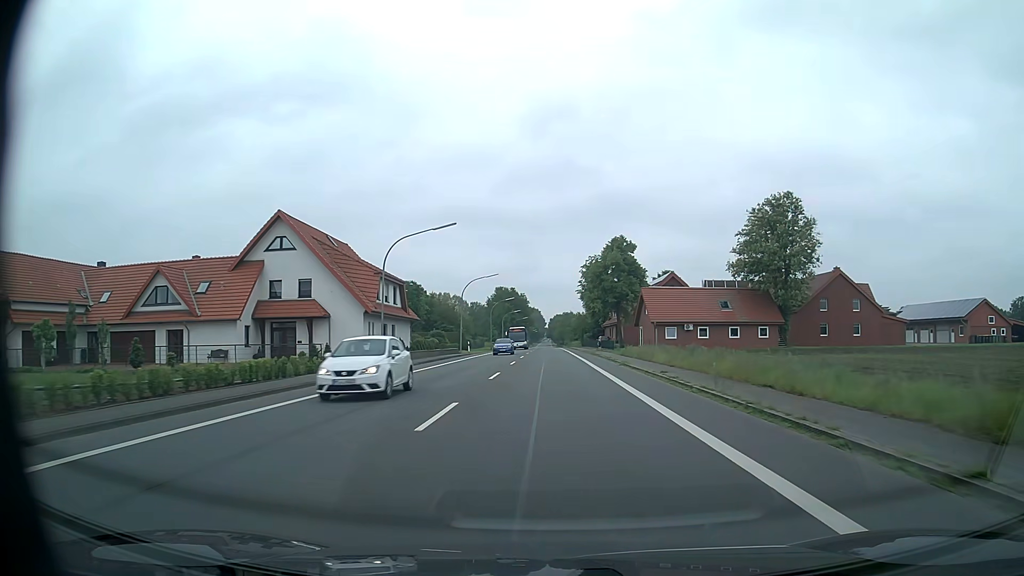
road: primary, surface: asphalt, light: Day
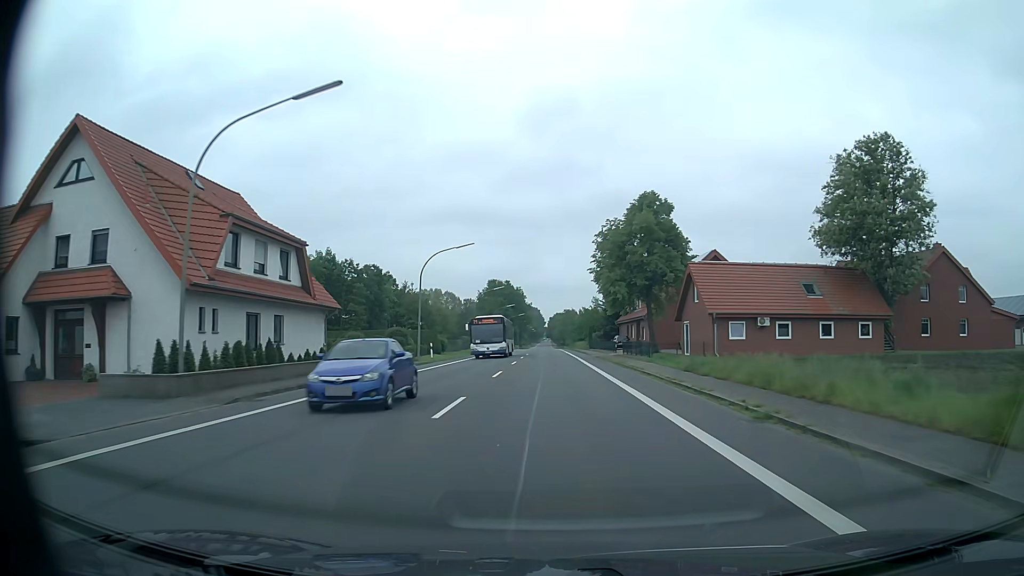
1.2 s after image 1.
(0.0, +22.5) m; 0°
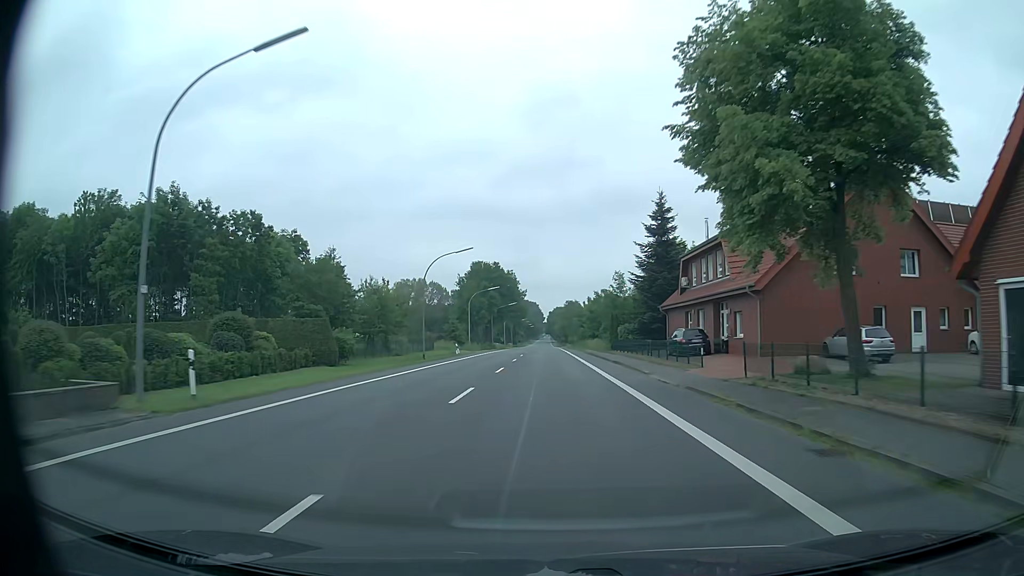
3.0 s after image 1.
(+0.1, +33.8) m; 0°
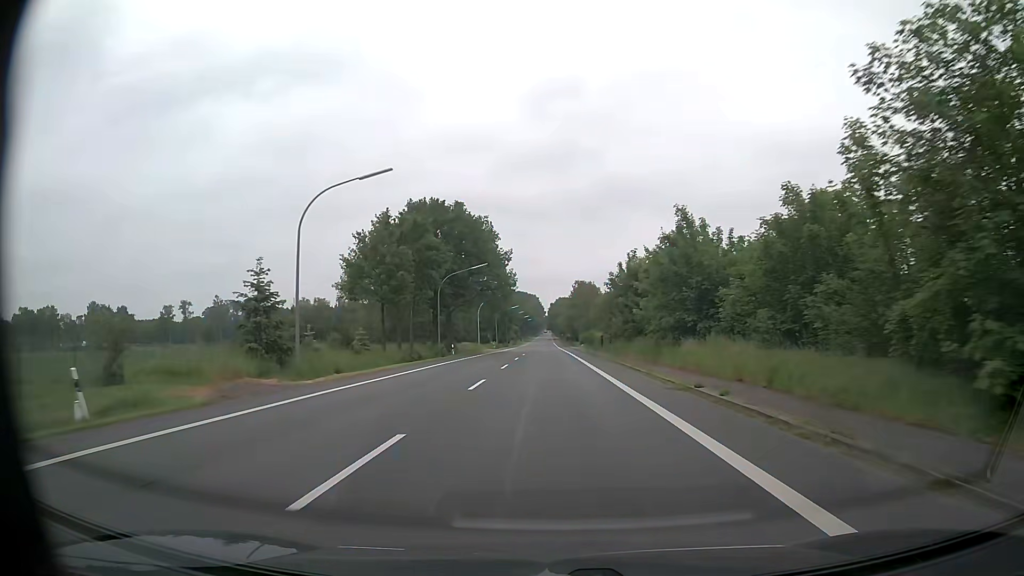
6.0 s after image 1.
(-0.1, +56.6) m; 0°
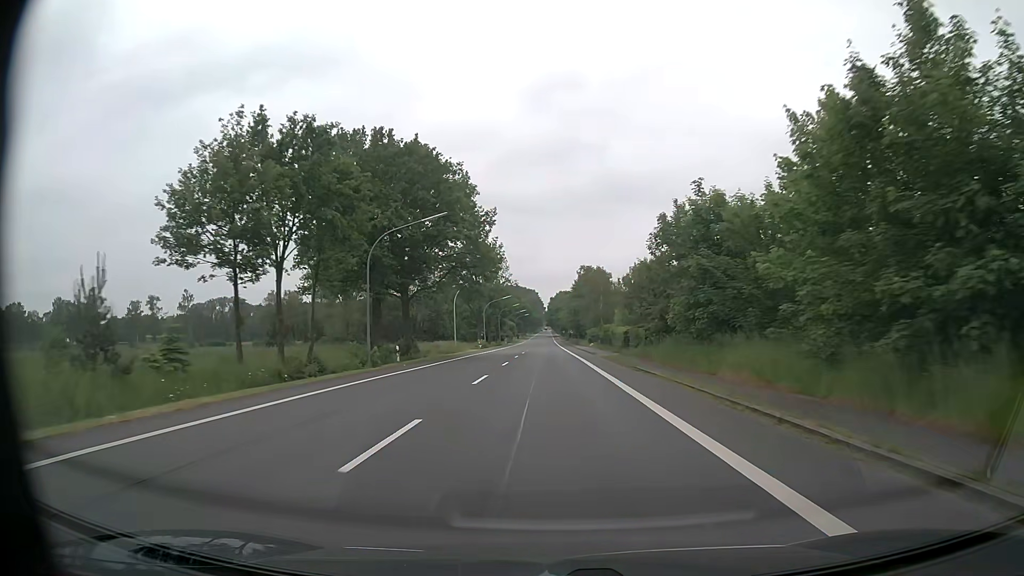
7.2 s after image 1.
(-0.1, +22.7) m; 0°
